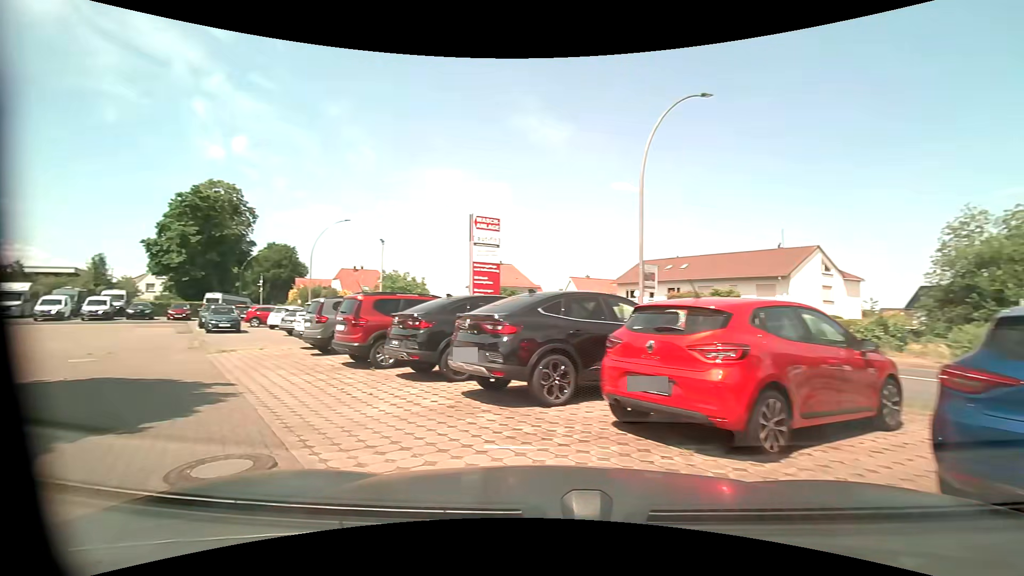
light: Day
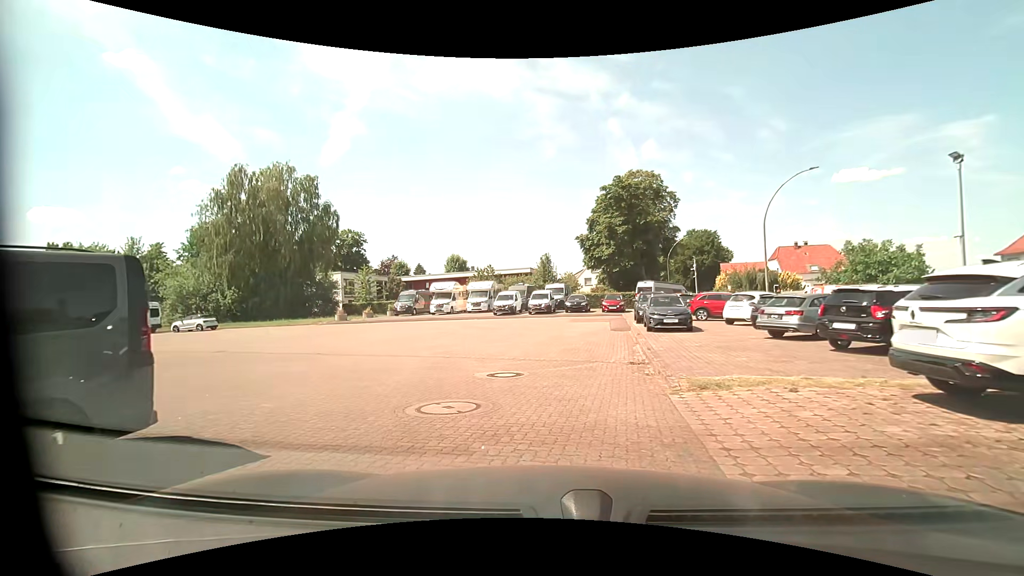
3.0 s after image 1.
(-5.7, +9.6) m; -46°
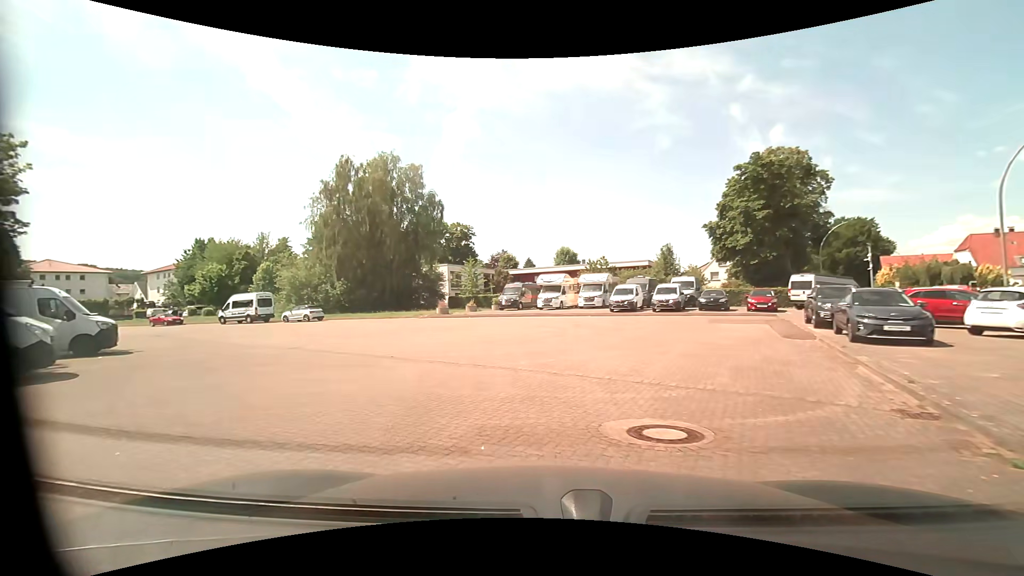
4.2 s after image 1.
(-0.5, +4.9) m; -14°
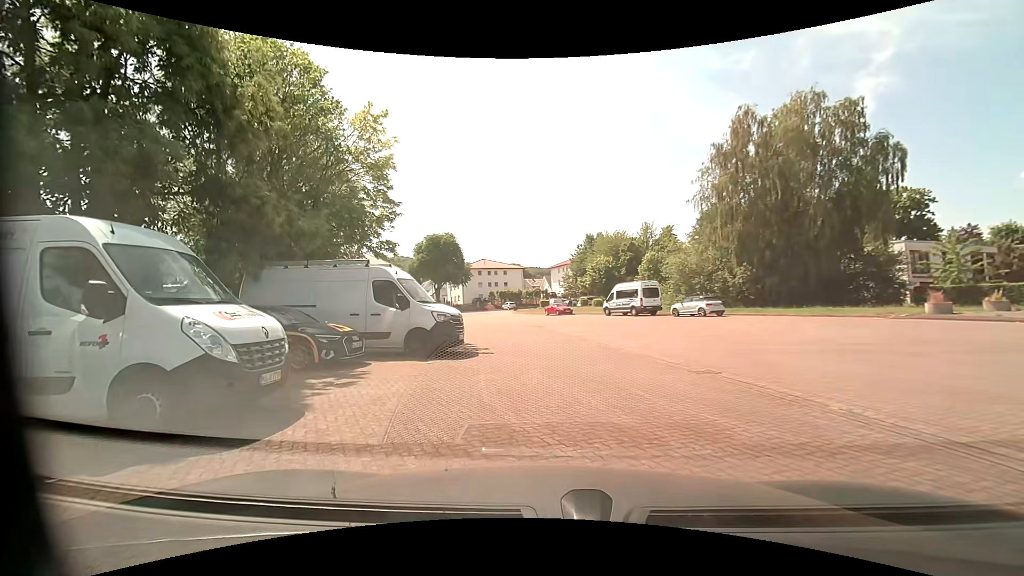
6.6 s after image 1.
(-3.7, +9.3) m; -41°
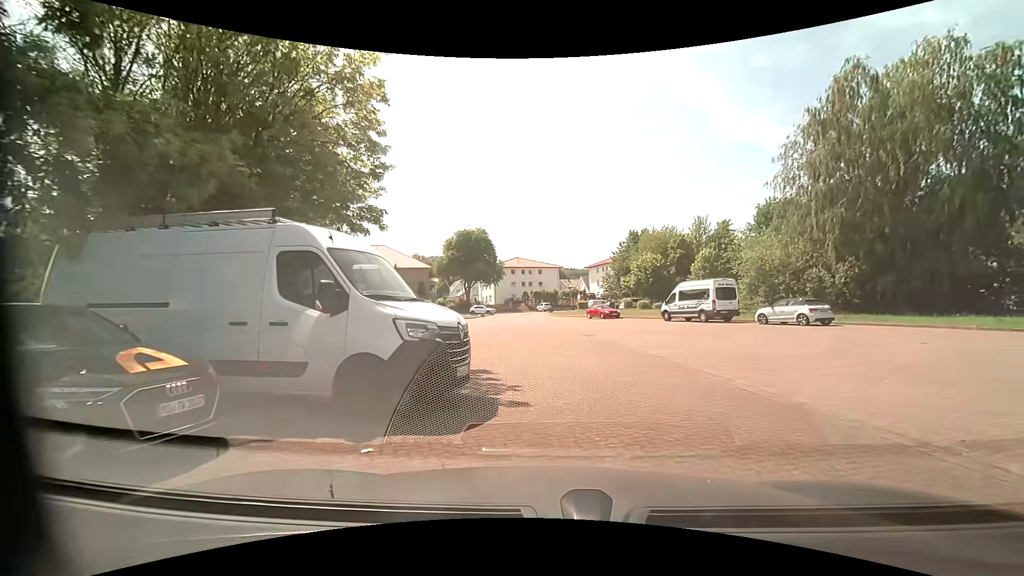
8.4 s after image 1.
(-0.8, +7.0) m; -6°
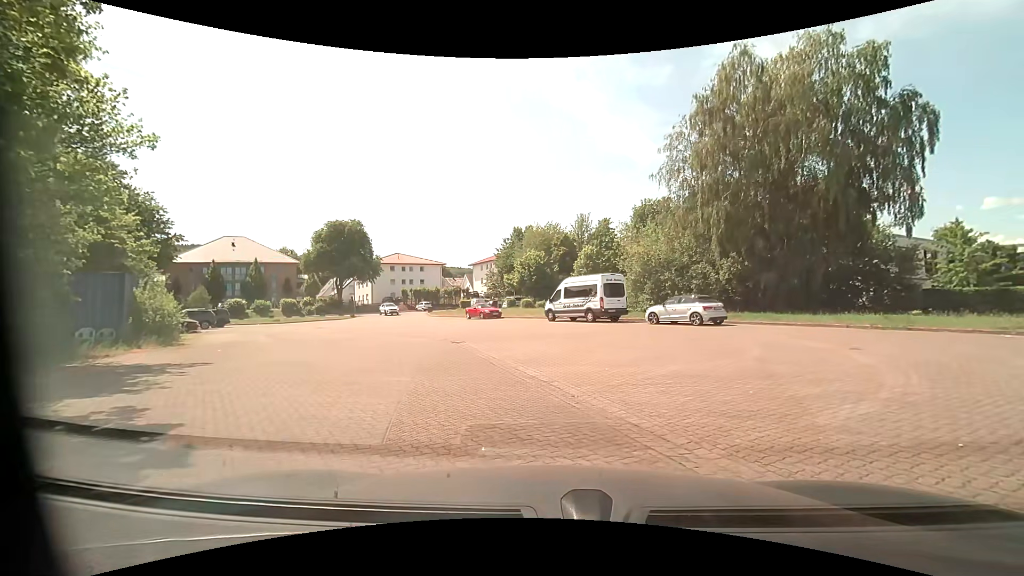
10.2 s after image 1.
(+0.6, +5.1) m; +13°
